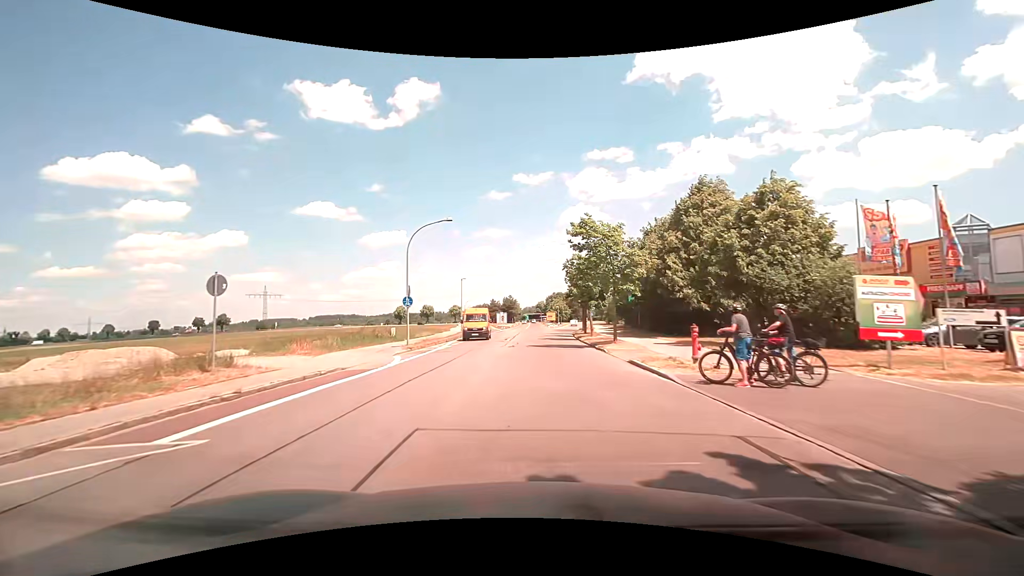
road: tertiary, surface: asphalt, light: Day
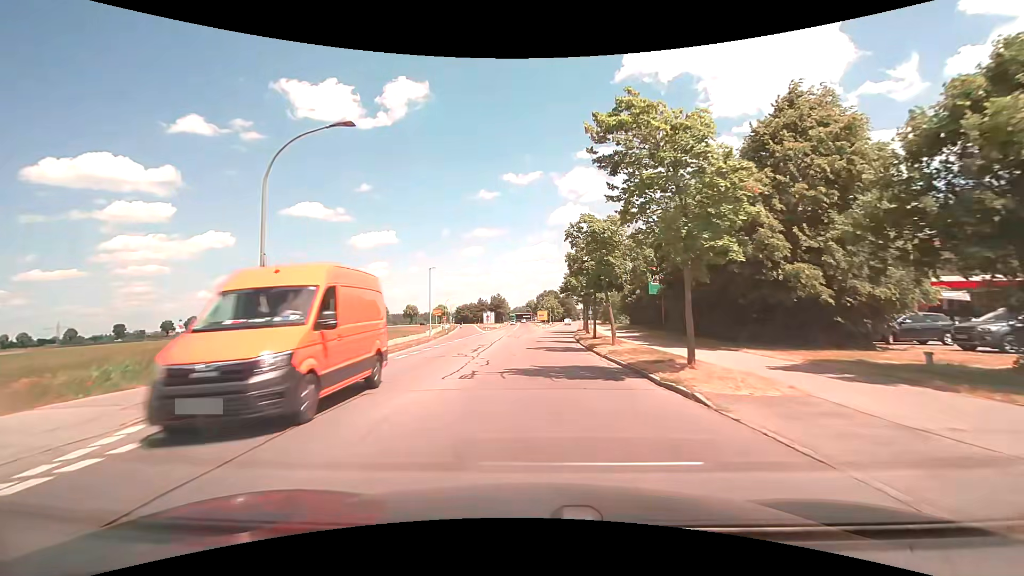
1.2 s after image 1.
(+0.2, +14.1) m; +1°
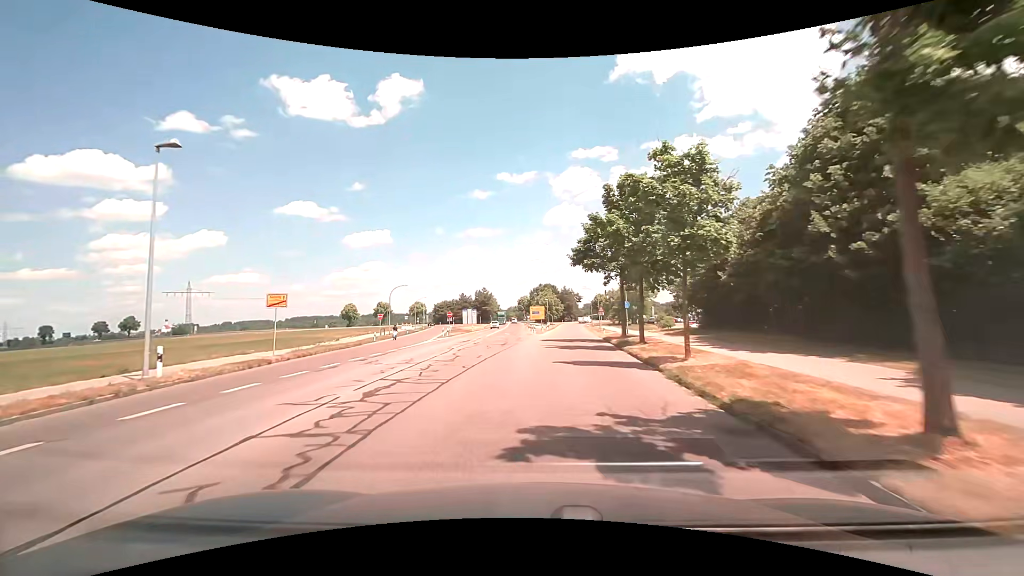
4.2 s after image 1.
(+0.5, +36.8) m; +1°
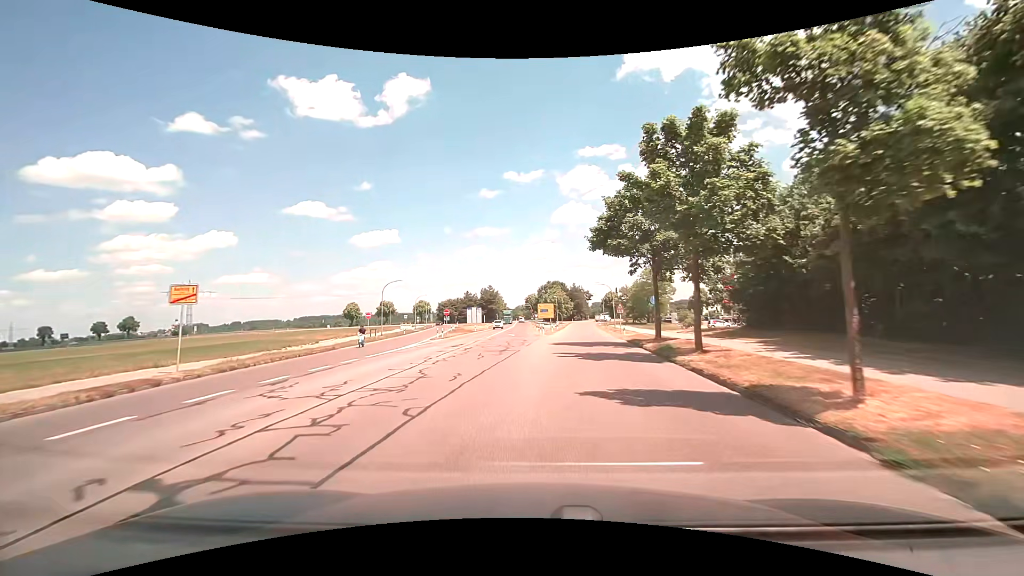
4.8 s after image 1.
(-0.1, +7.4) m; -1°
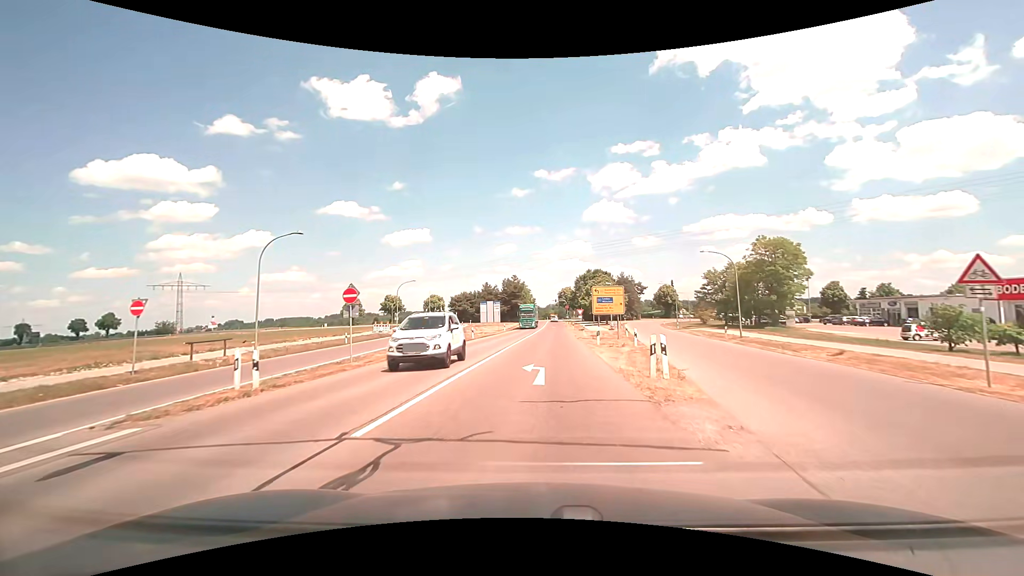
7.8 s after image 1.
(-1.5, +35.5) m; -4°
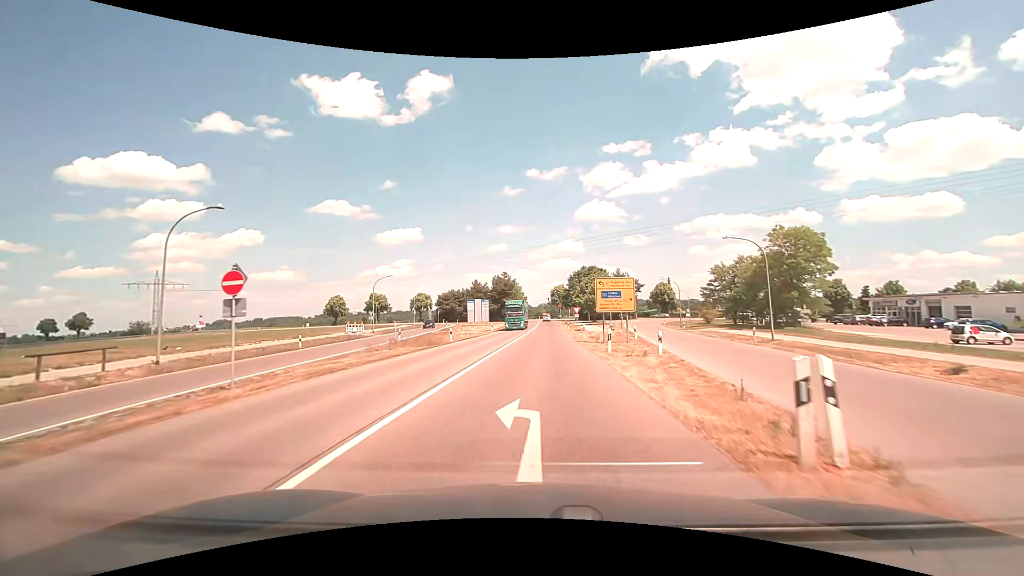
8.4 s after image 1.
(0.0, +6.8) m; +1°
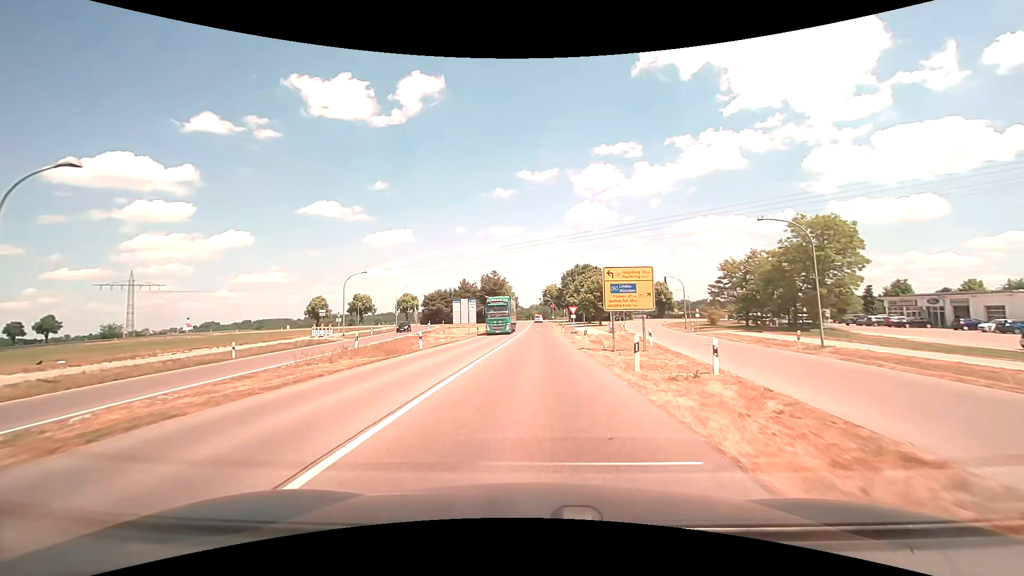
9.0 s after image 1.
(+0.1, +6.8) m; +1°
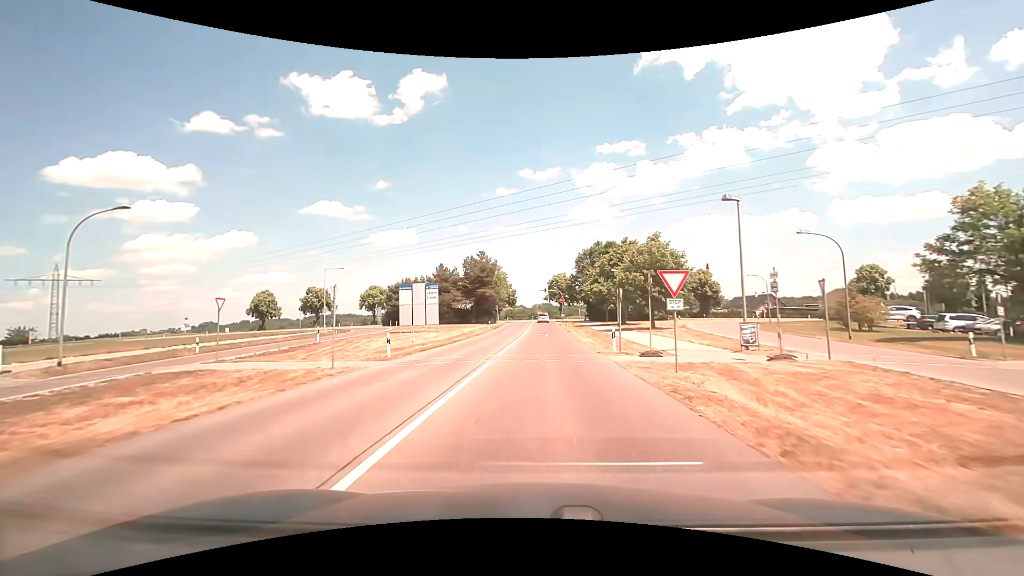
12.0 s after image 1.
(+0.1, +34.1) m; -1°
(0, +10) (0, +20) (+1, +30) (+1, +40) (+1, +50) (+2, +60) (+2, +70) (+2, +80) (+2, +90) (+1, +100) m
